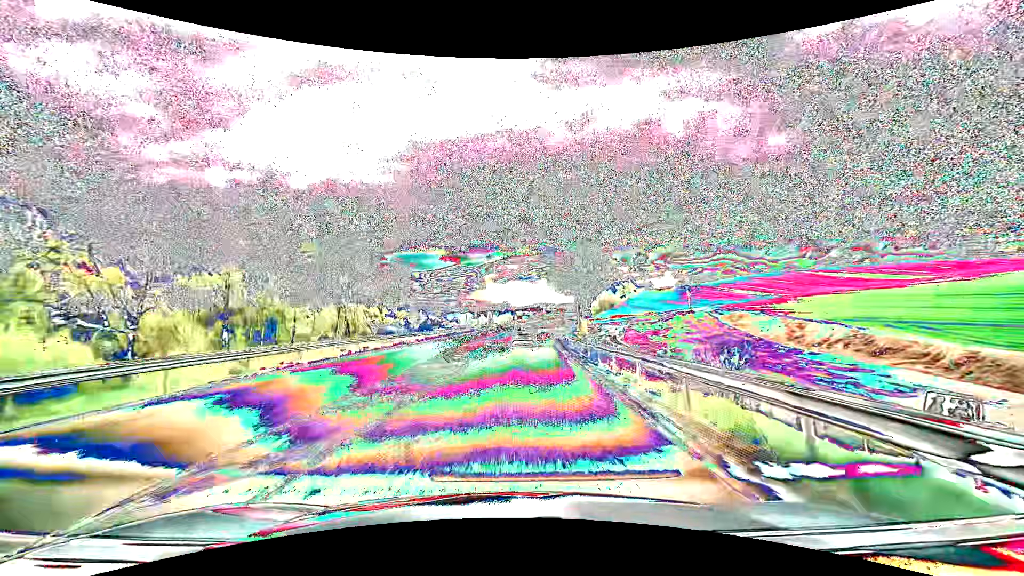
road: primary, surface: asphalt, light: Day
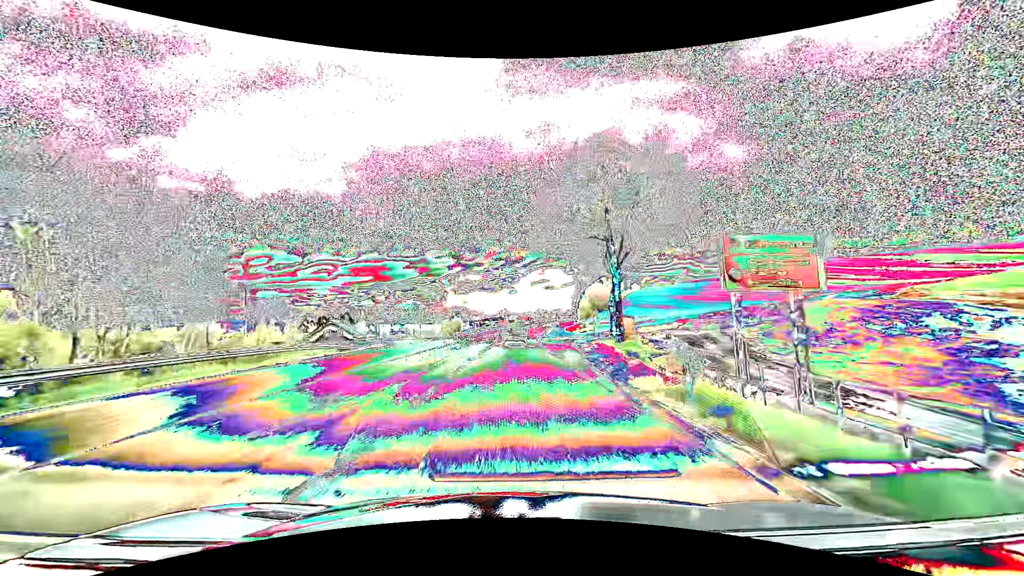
(+2.7, +61.0) m; +4°
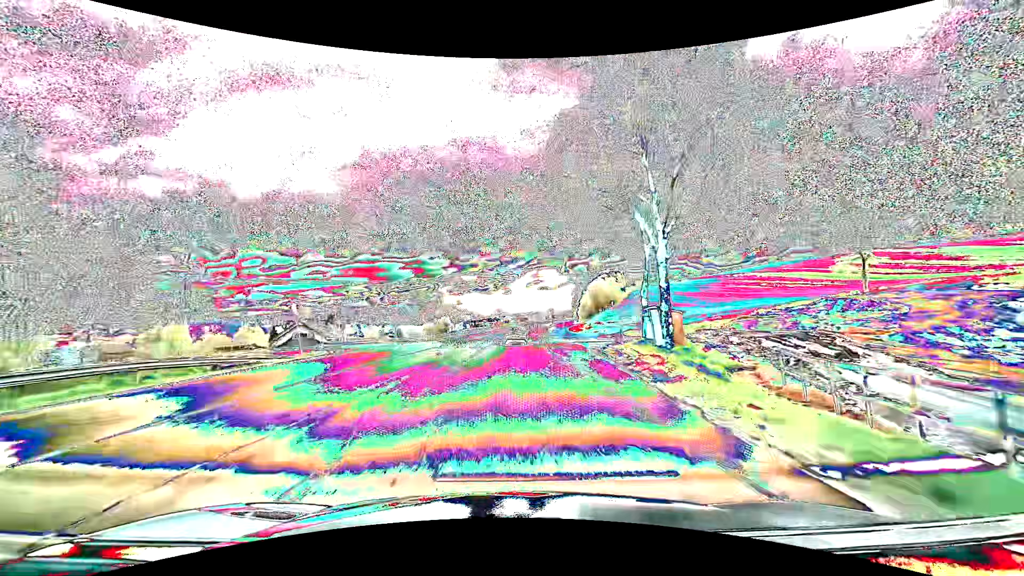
(+0.1, +12.4) m; 0°
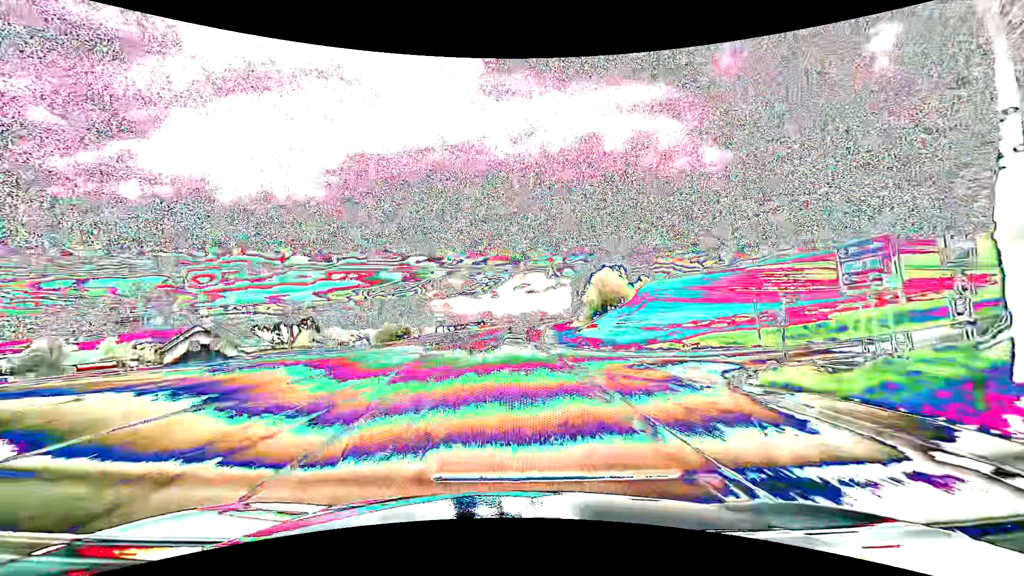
(+0.4, +24.9) m; +1°
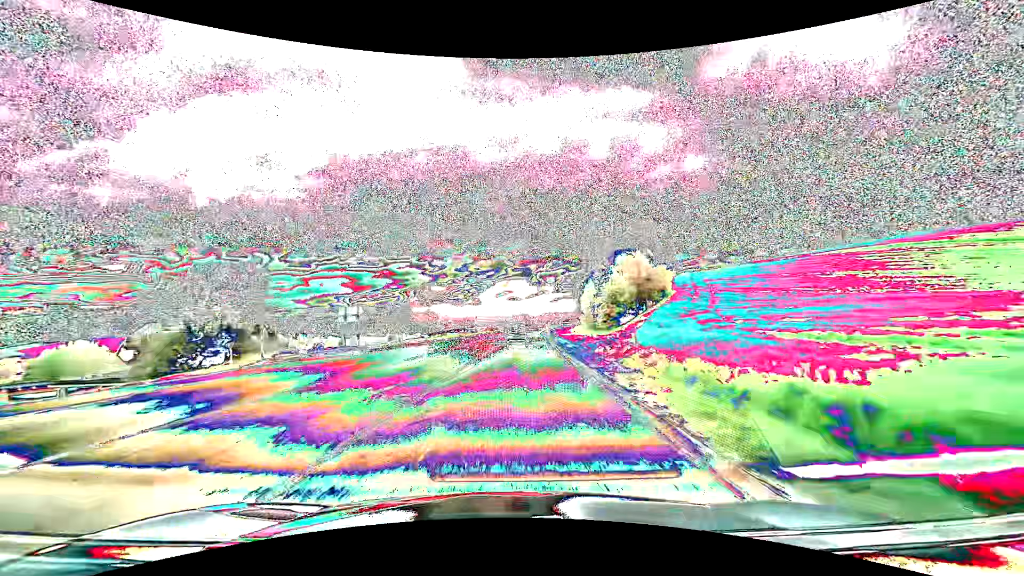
(+0.6, +38.1) m; +2°
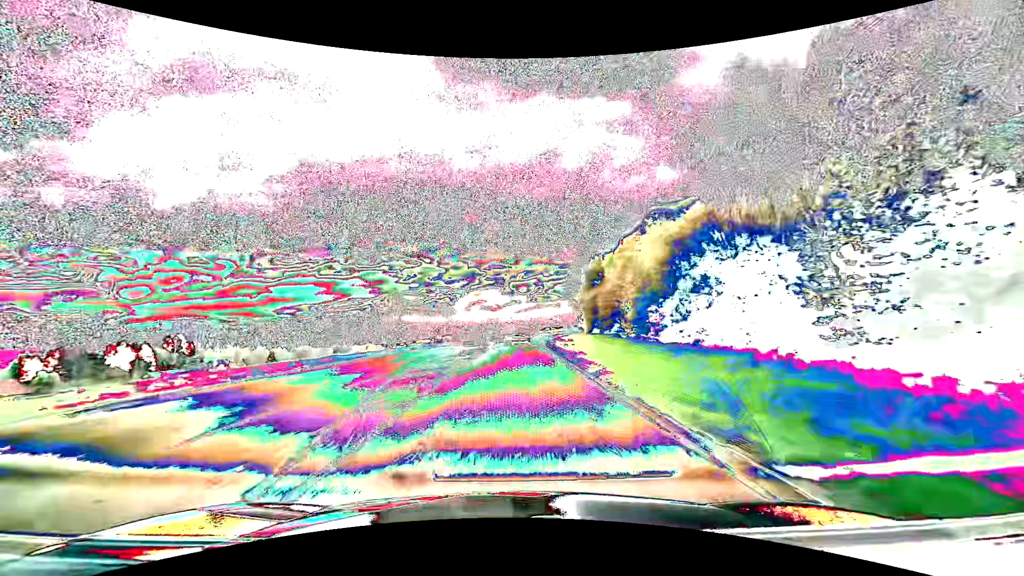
(+1.4, +51.8) m; +3°
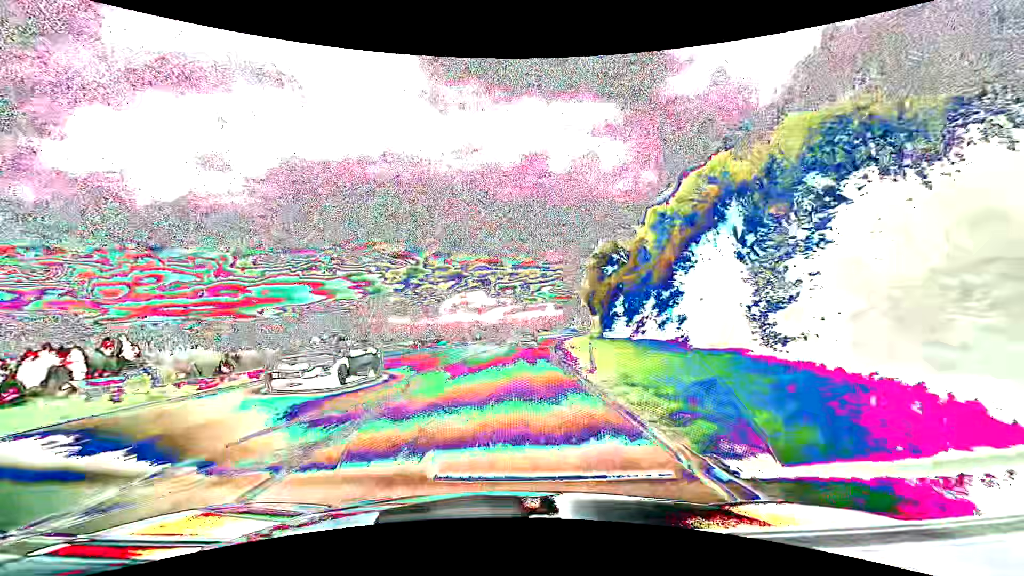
(+0.4, +26.3) m; +2°
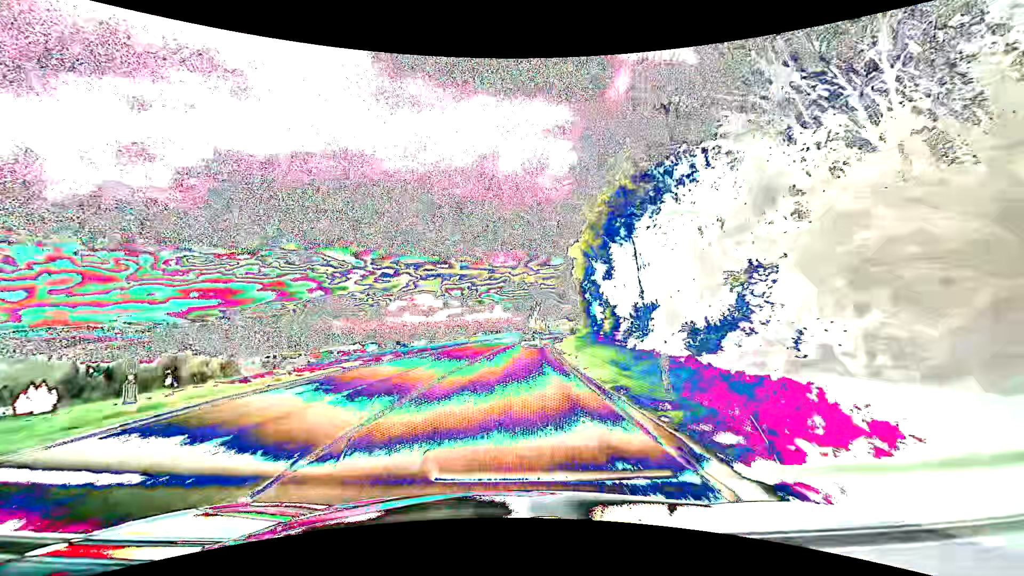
(+2.8, +53.6) m; +6°
(0, +10) (0, +20) (+1, +30) (+1, +40) (+2, +50) (+3, +60) (+4, +70) (+5, +80) (+6, +90) (+8, +100) m
